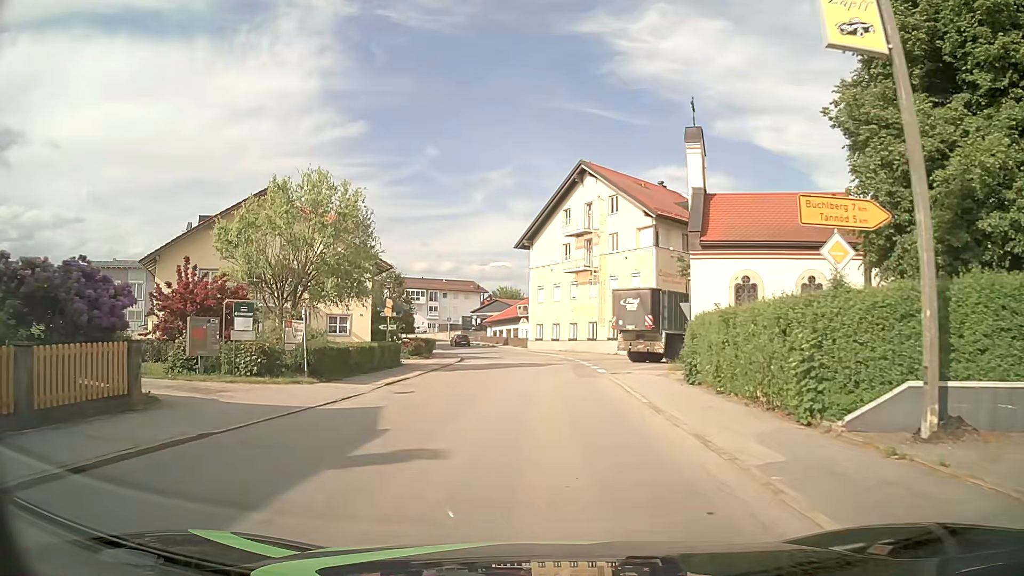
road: tertiary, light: Day
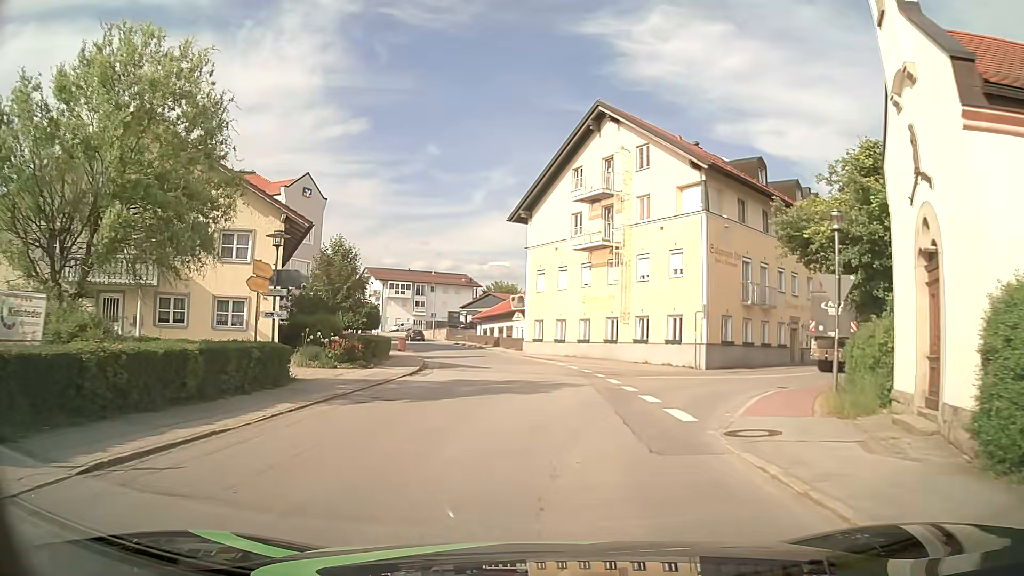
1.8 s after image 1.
(0.0, +13.9) m; 0°
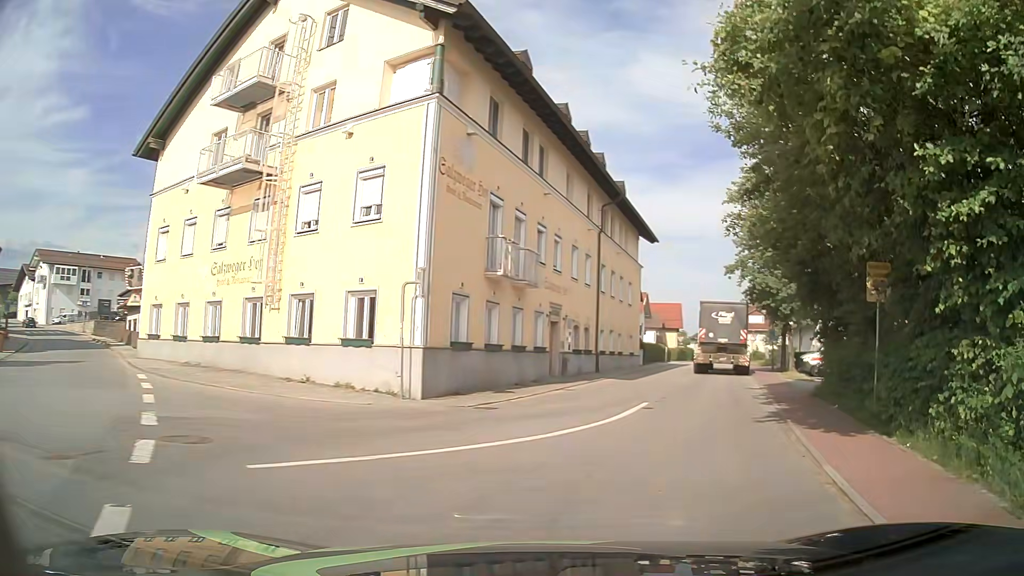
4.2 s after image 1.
(+2.3, +15.9) m; +27°
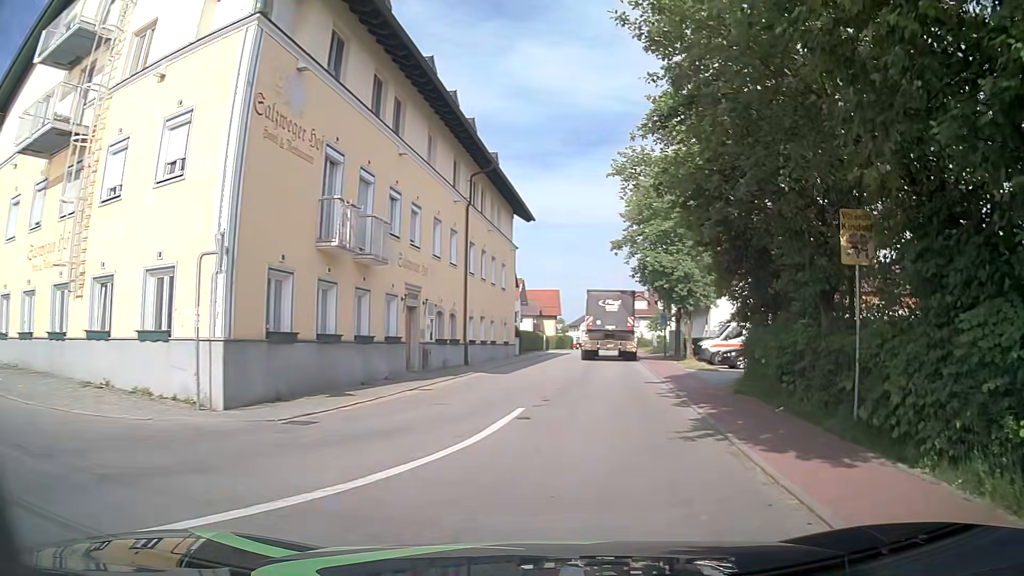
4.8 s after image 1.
(+0.4, +4.2) m; +10°
(+1, +10) (+2, +20) (+3, +30) (+4, +40) (+5, +50) (+6, +60) (+7, +70) (+8, +80) (+9, +90) (+10, +99) m
